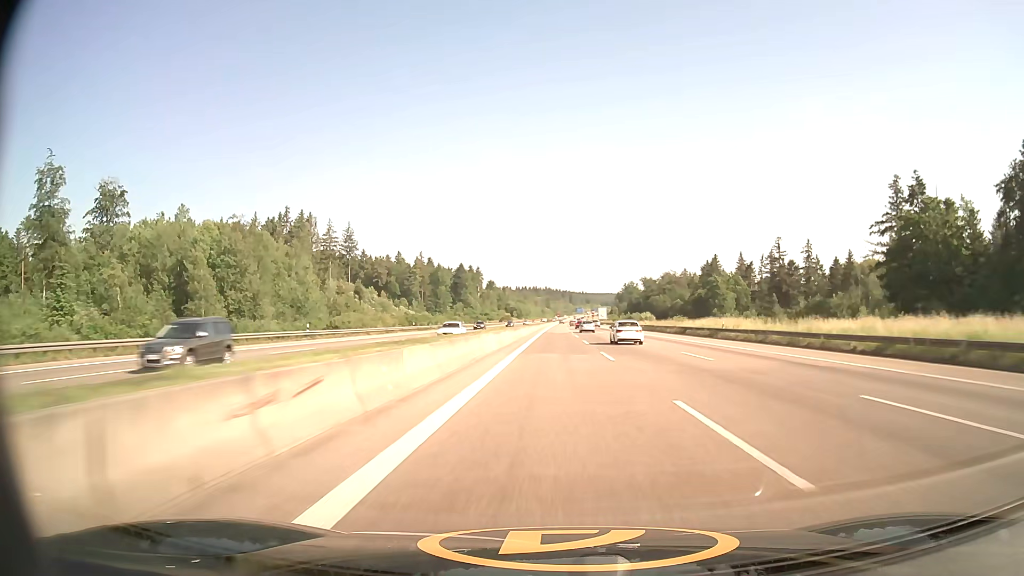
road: motorway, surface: asphalt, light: Day
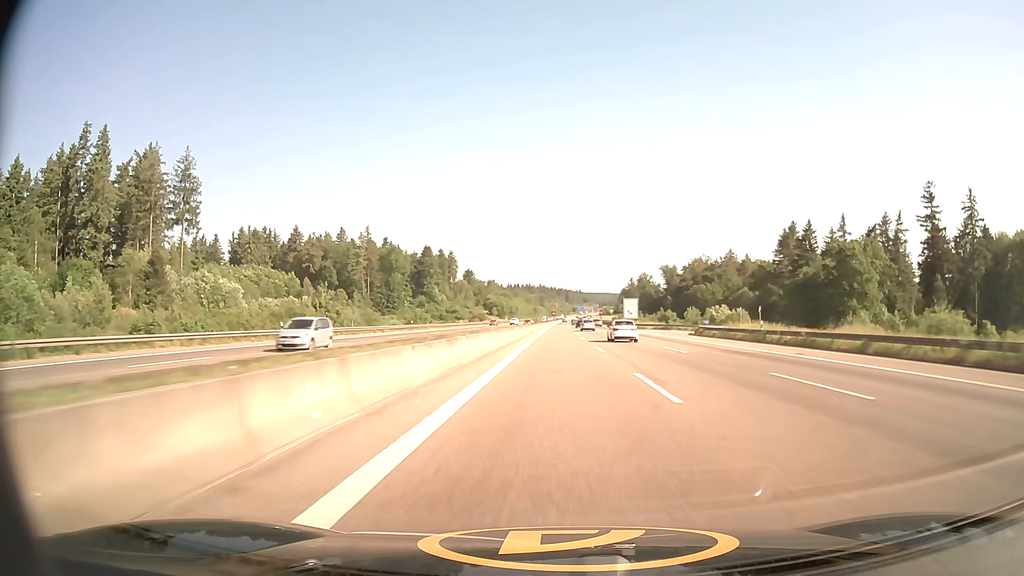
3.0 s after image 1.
(+0.5, +101.8) m; 0°
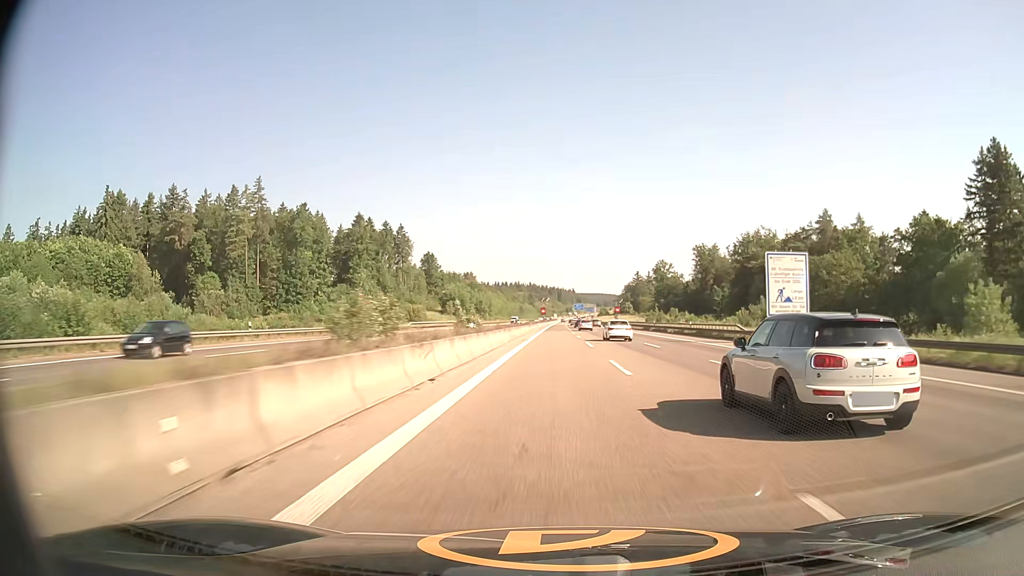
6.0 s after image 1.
(+0.7, +101.2) m; +1°
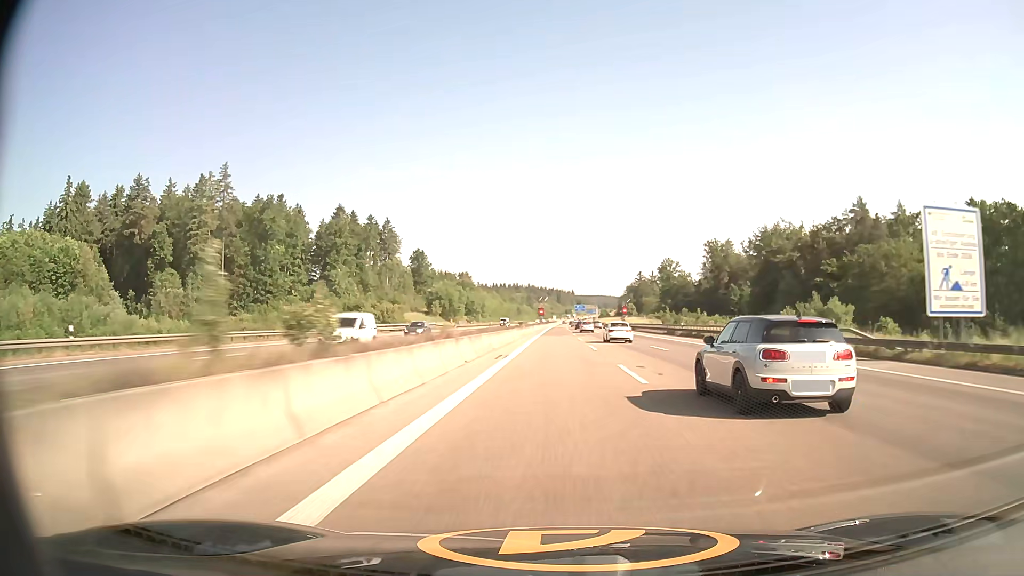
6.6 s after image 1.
(0.0, +20.2) m; 0°
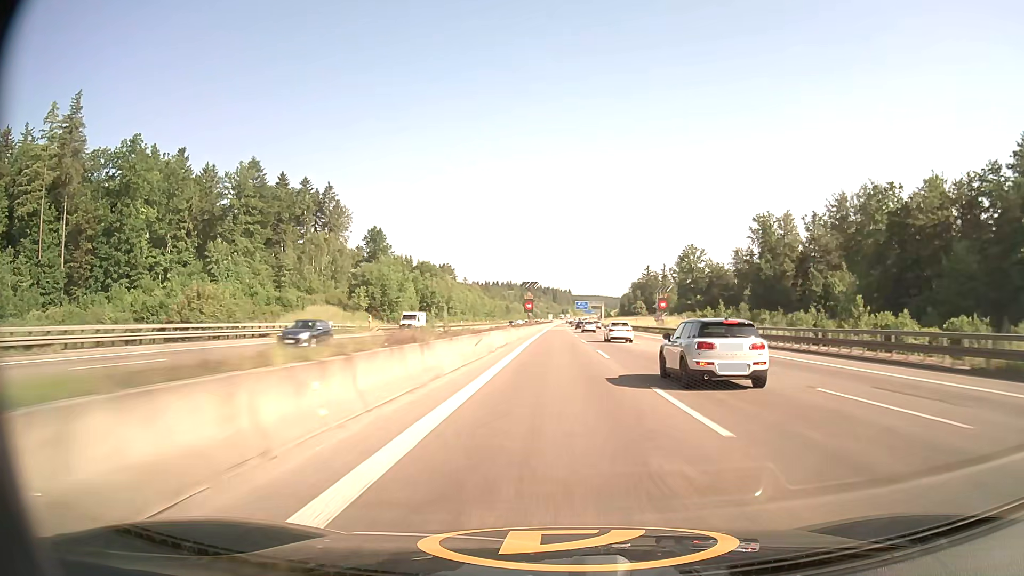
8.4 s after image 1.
(+0.2, +60.5) m; 0°
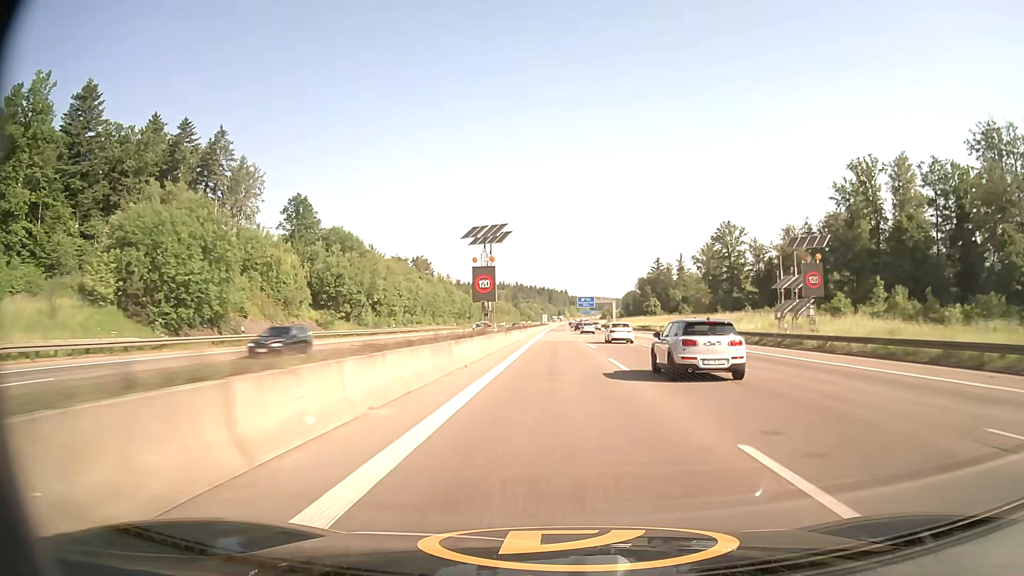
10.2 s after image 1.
(+0.3, +60.3) m; +1°
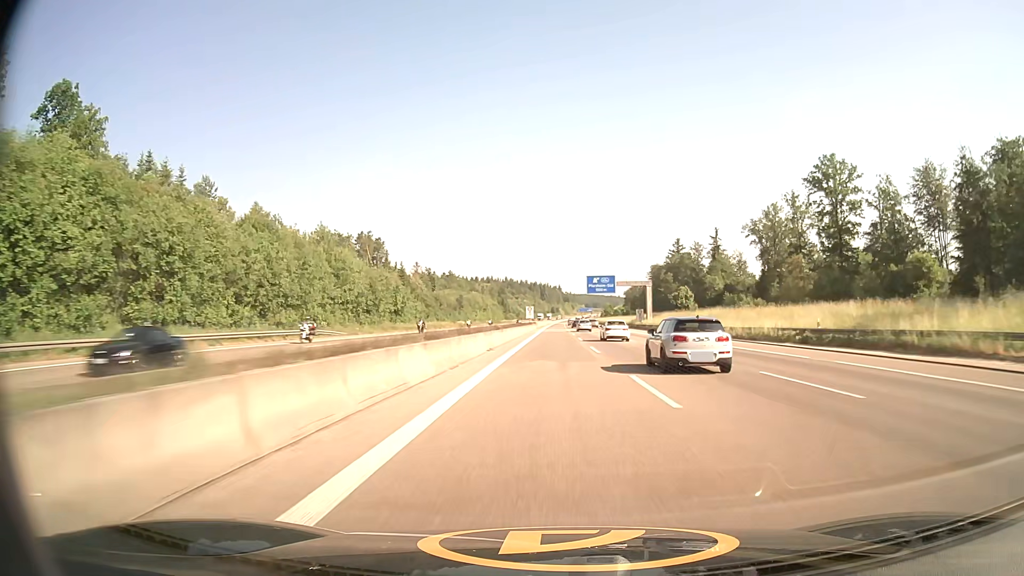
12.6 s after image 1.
(+0.3, +80.1) m; +1°
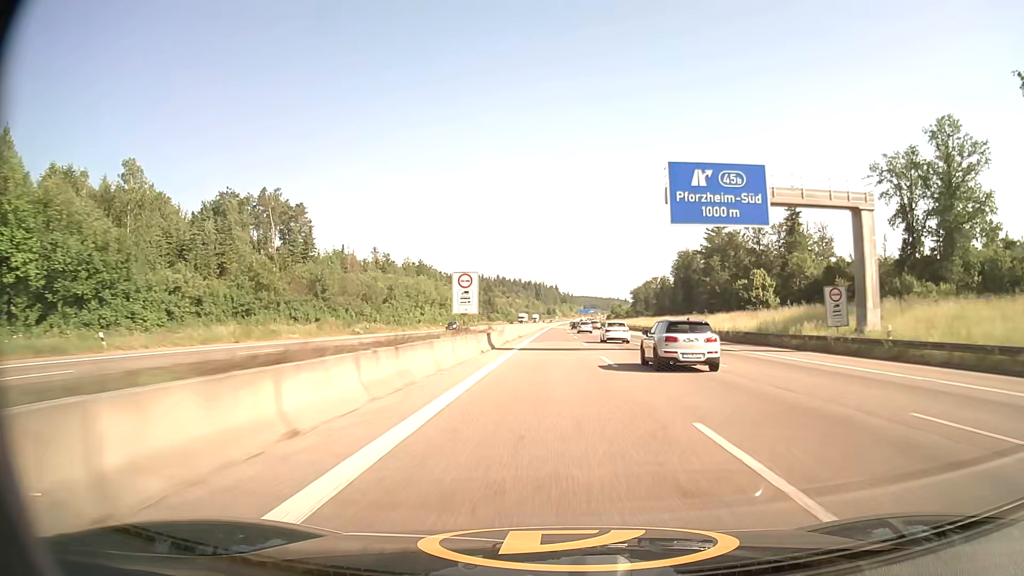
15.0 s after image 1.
(+0.2, +79.4) m; 0°
(0, +10) (0, +20) (0, +30) (0, +40) (0, +50) (0, +60) (0, +70) (0, +80) (0, +90) (0, +100) m
